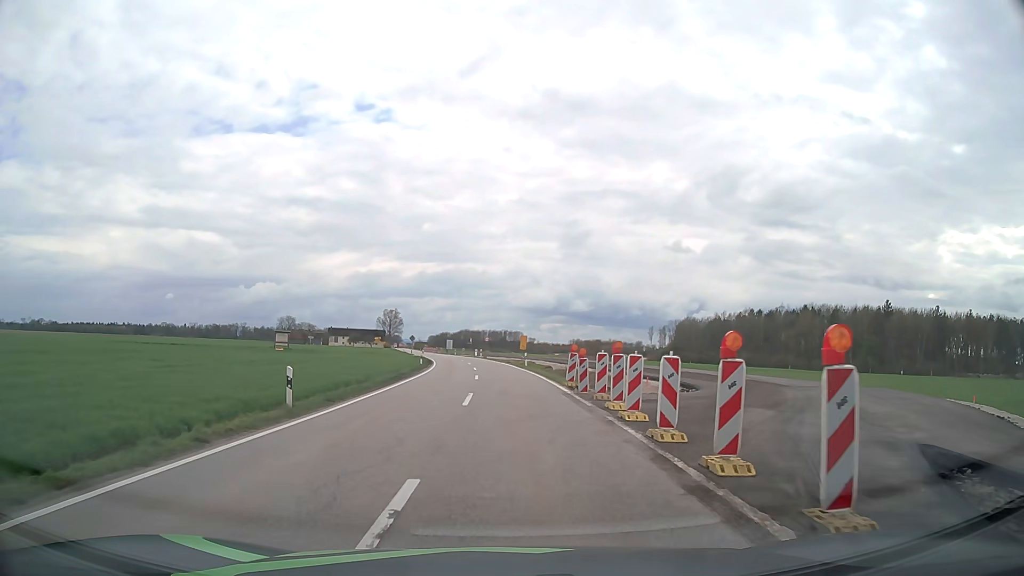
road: tertiary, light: Day
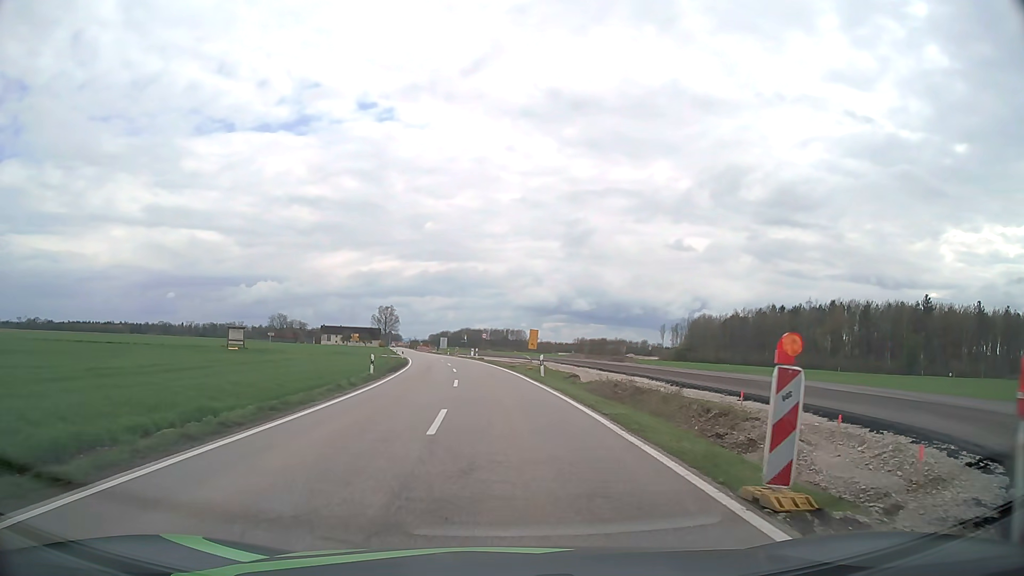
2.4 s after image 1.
(0.0, +18.4) m; 0°
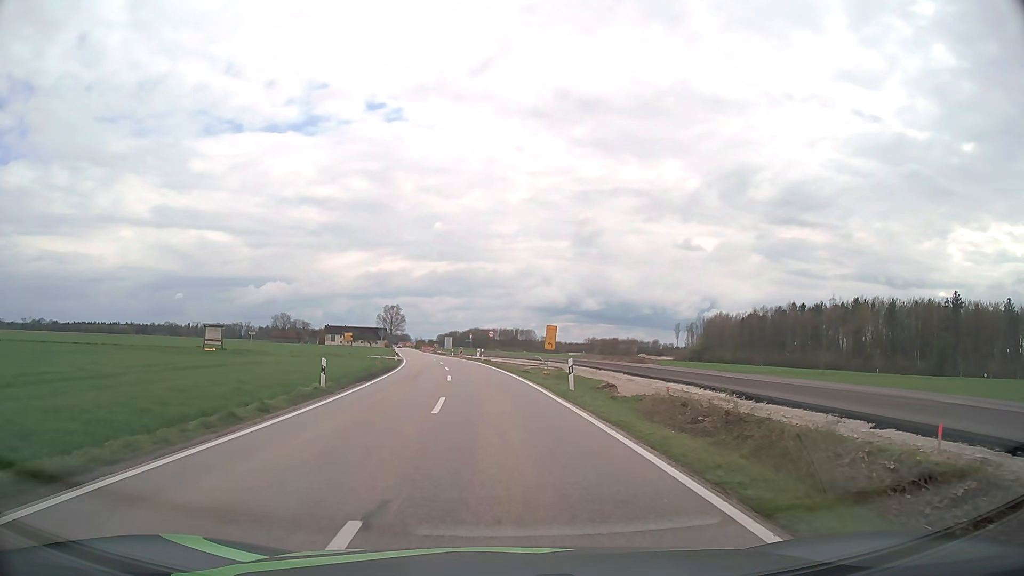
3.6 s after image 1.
(0.0, +9.3) m; -1°
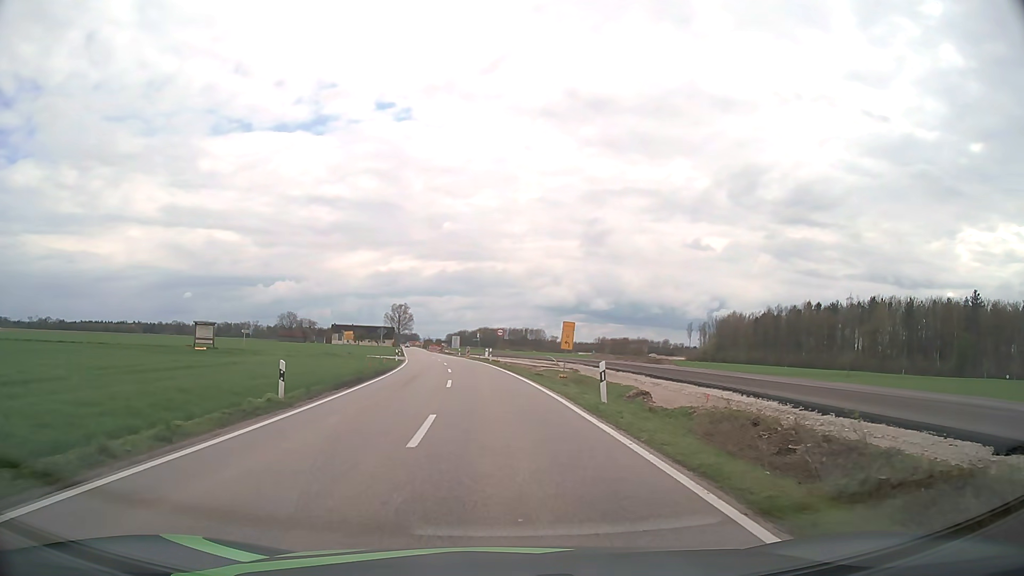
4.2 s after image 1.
(0.0, +4.7) m; -1°
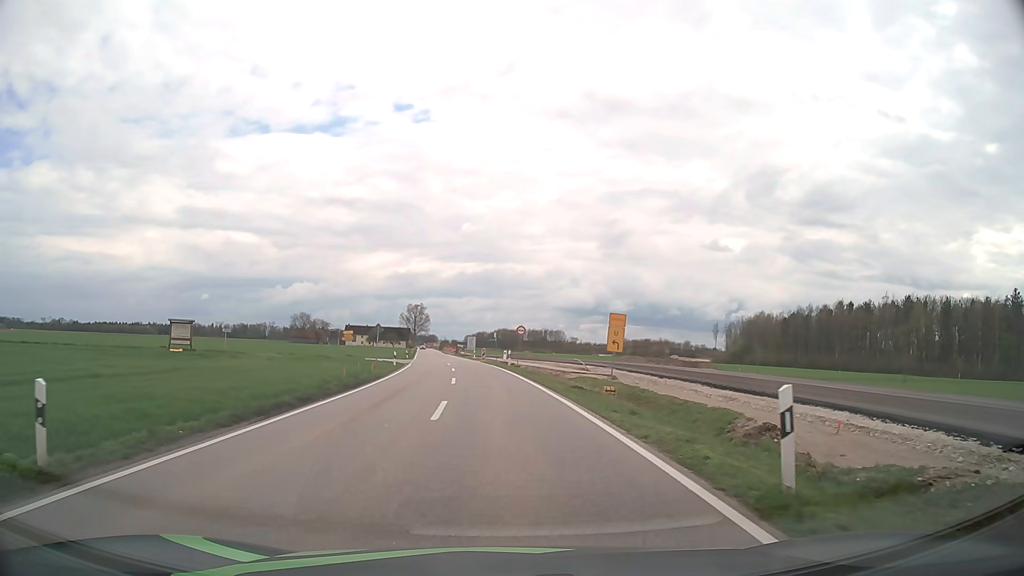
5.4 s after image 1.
(-0.1, +9.5) m; -2°
